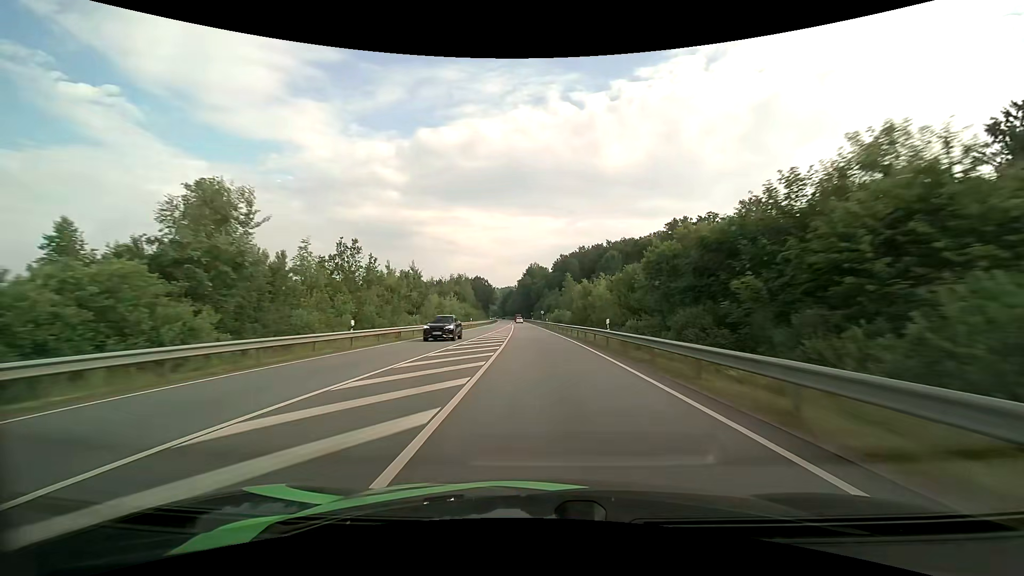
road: primary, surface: asphalt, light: Day
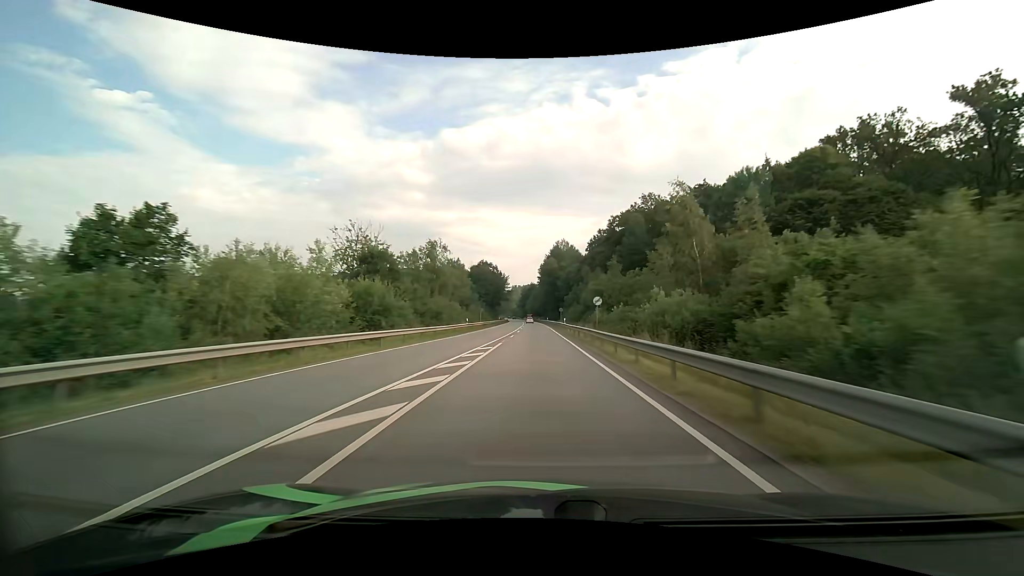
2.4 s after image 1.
(-1.6, +68.5) m; -3°
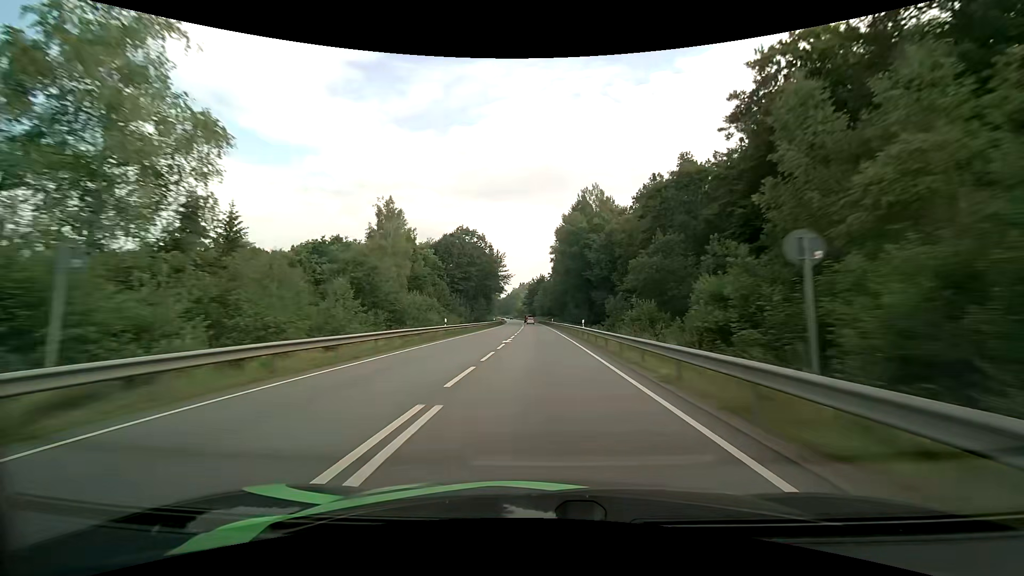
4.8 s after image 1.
(-0.7, +67.7) m; -1°
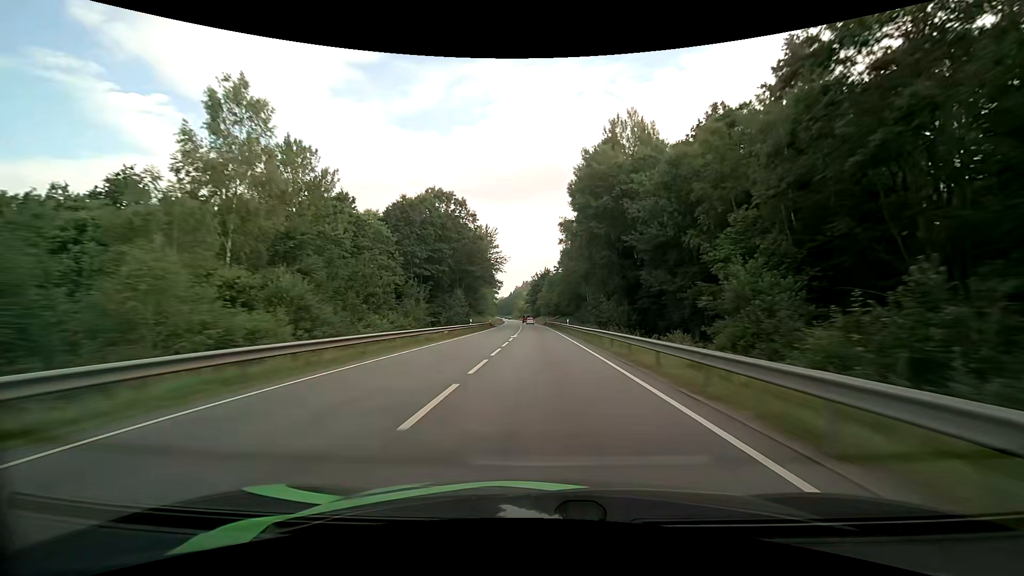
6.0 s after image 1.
(-0.1, +33.7) m; -1°
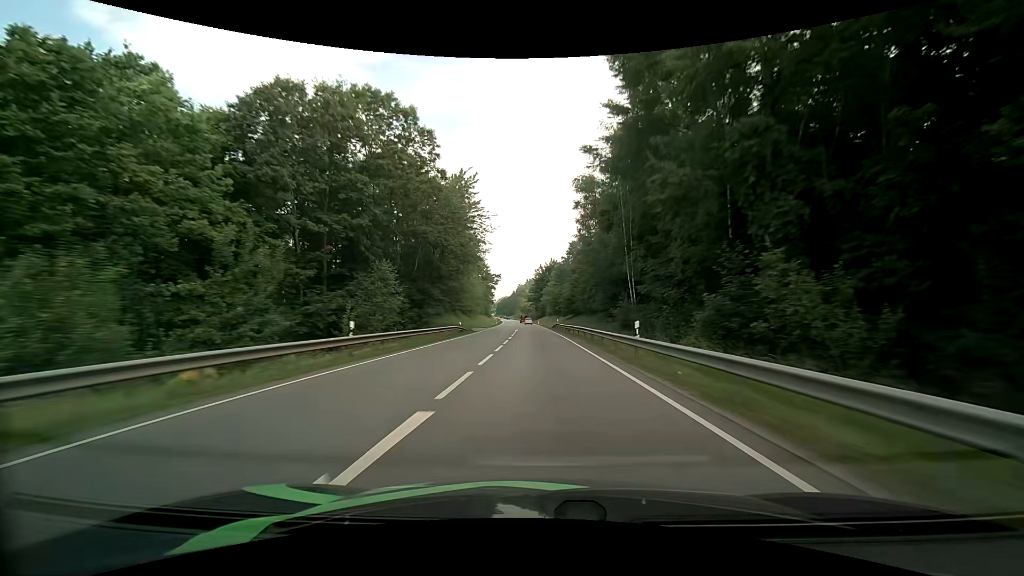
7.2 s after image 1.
(-0.1, +33.8) m; 0°
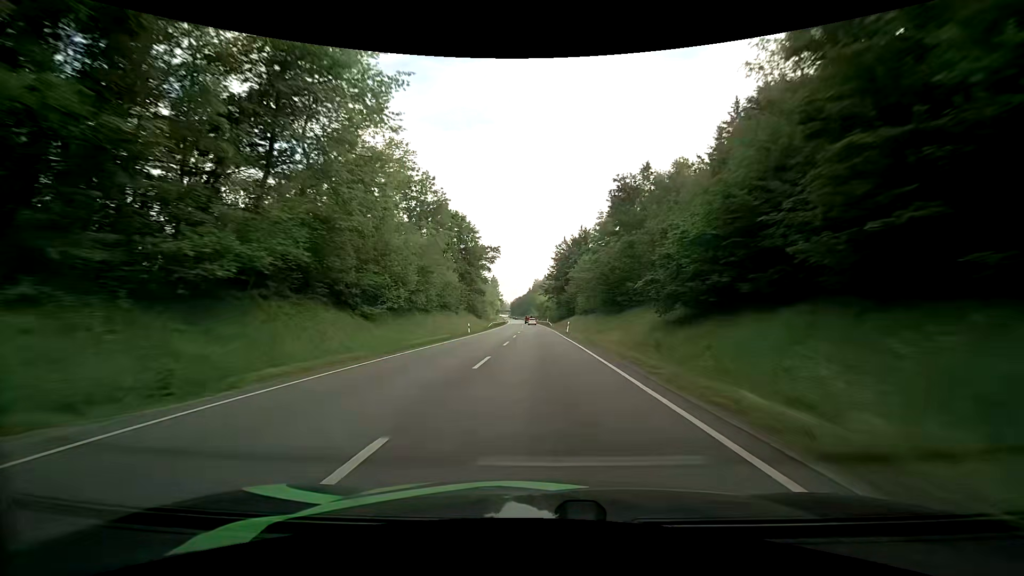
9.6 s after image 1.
(-1.1, +67.6) m; -2°
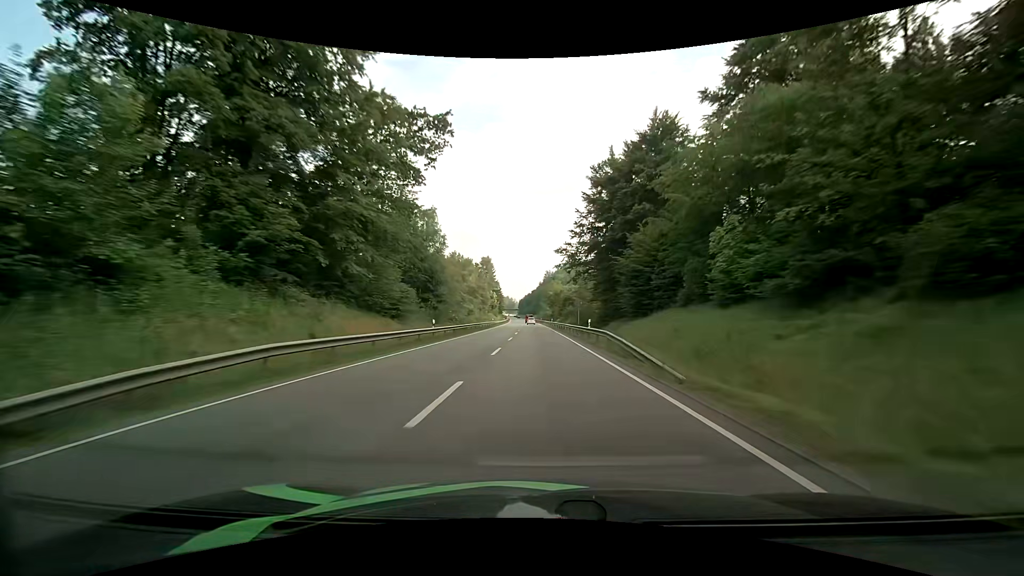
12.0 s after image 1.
(-0.9, +67.5) m; -1°
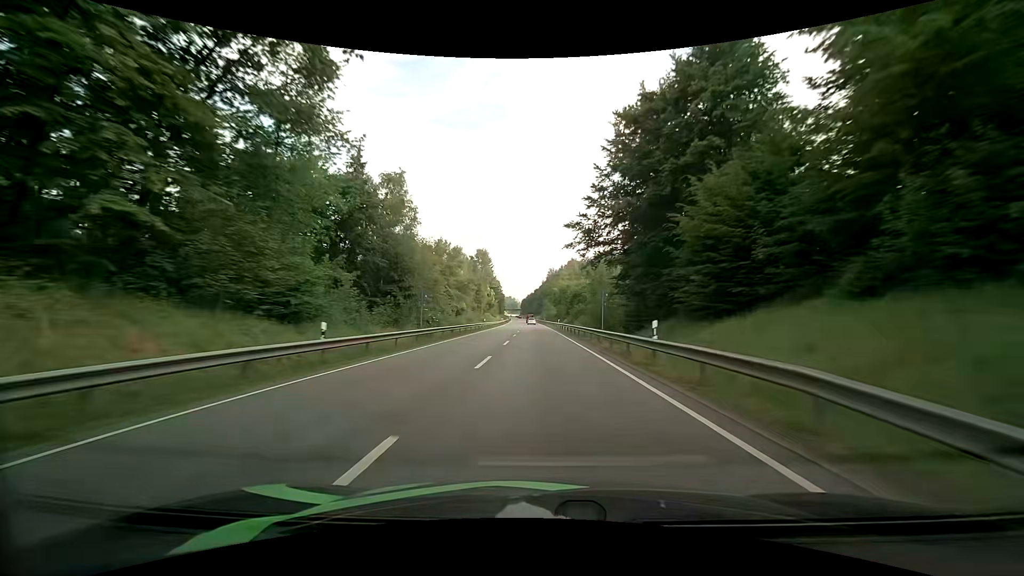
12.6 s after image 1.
(-0.1, +16.8) m; 0°
(0, +10) (0, +20) (0, +30) (0, +40) (0, +50) (-1, +60) (-1, +70) (-1, +80) (-1, +90) (-2, +100) m
